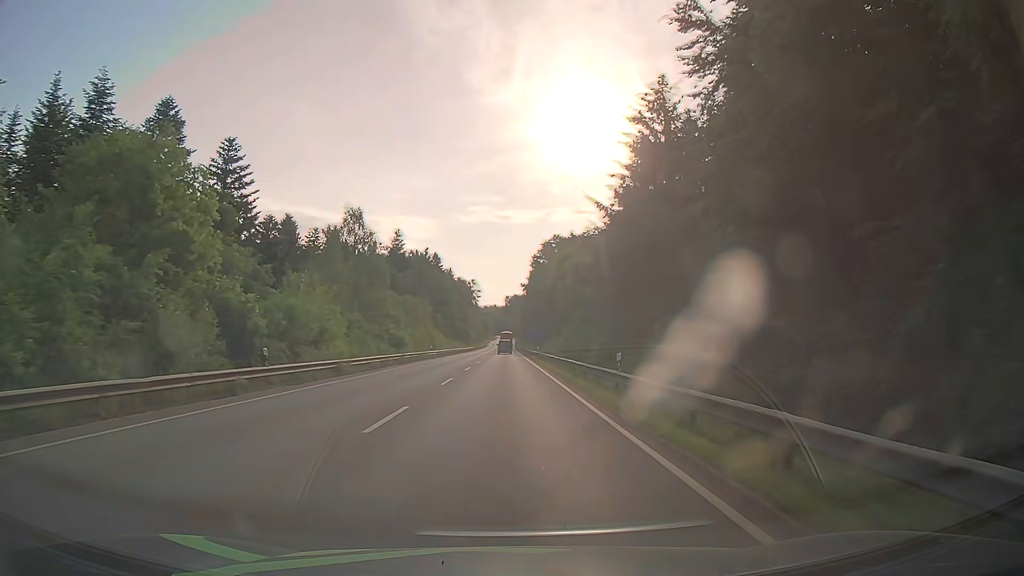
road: secondary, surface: asphalt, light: Day
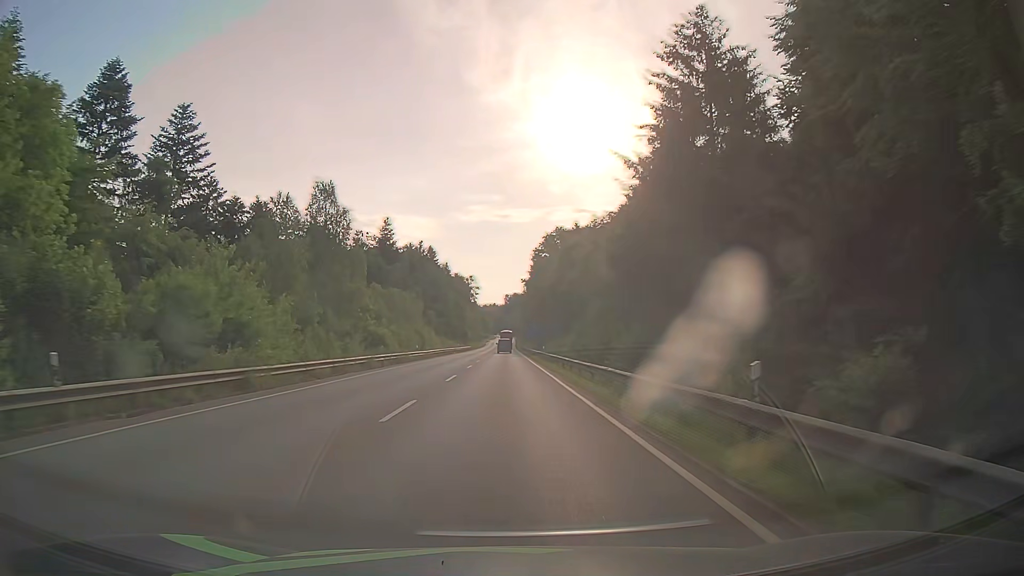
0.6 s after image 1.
(0.0, +10.8) m; 0°
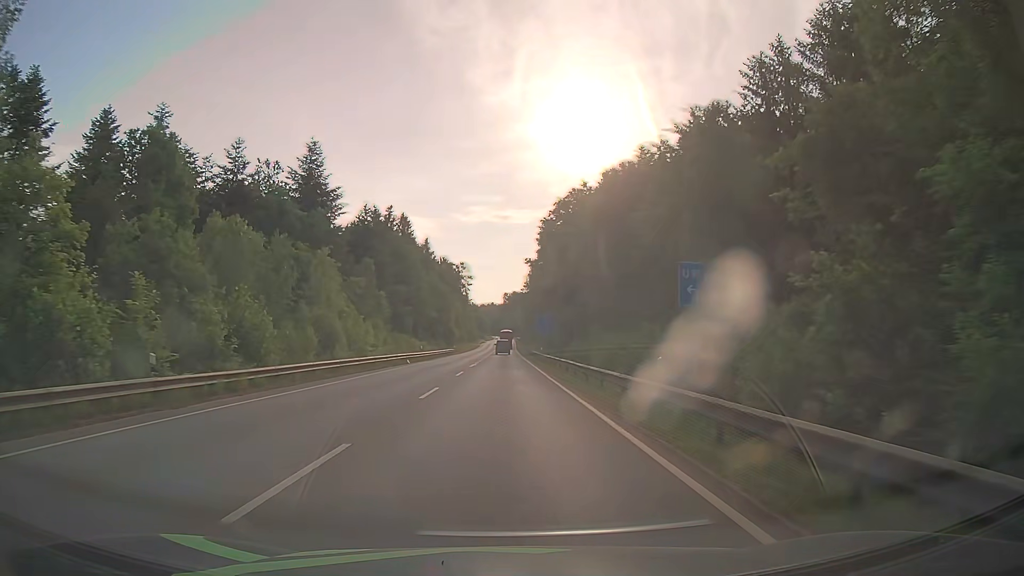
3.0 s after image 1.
(+0.1, +43.2) m; 0°
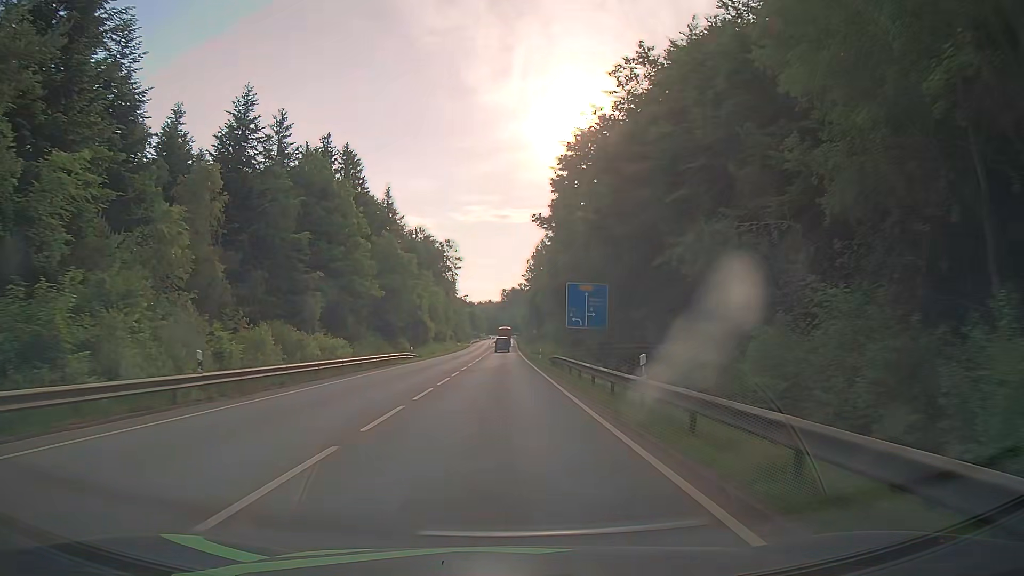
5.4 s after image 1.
(-0.2, +43.2) m; 0°
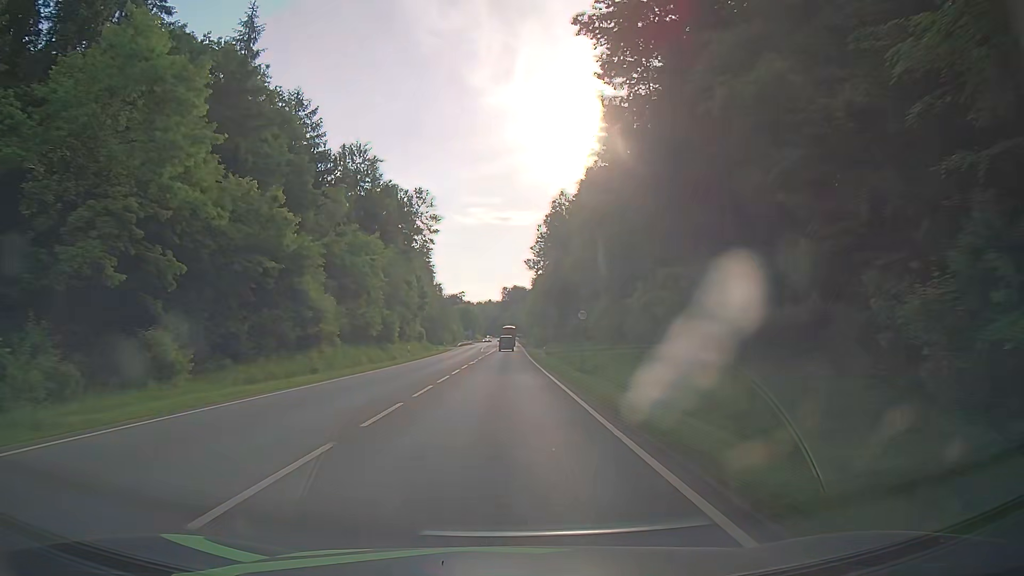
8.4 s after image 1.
(-0.2, +53.8) m; 0°
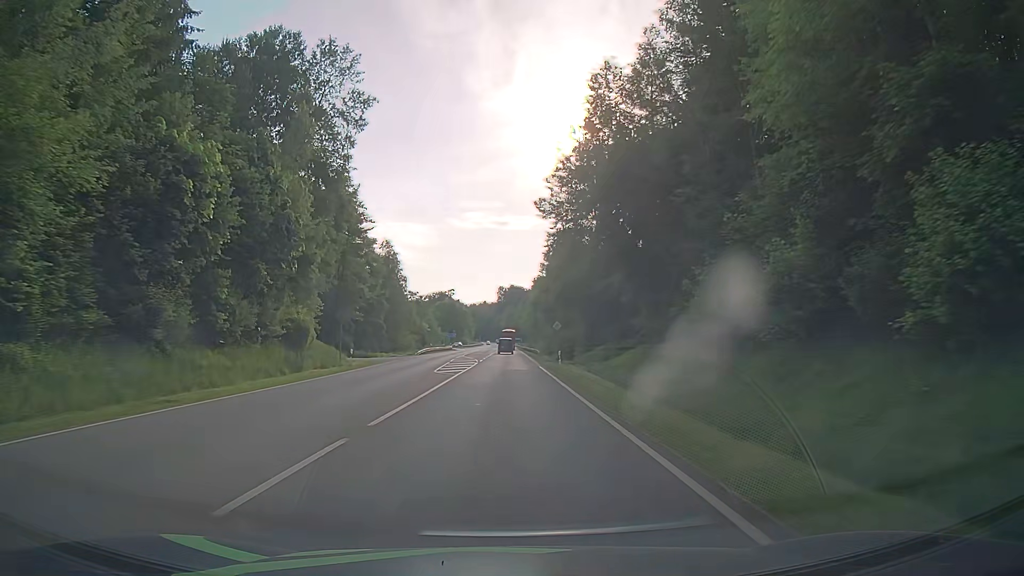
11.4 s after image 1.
(-0.1, +53.6) m; 0°
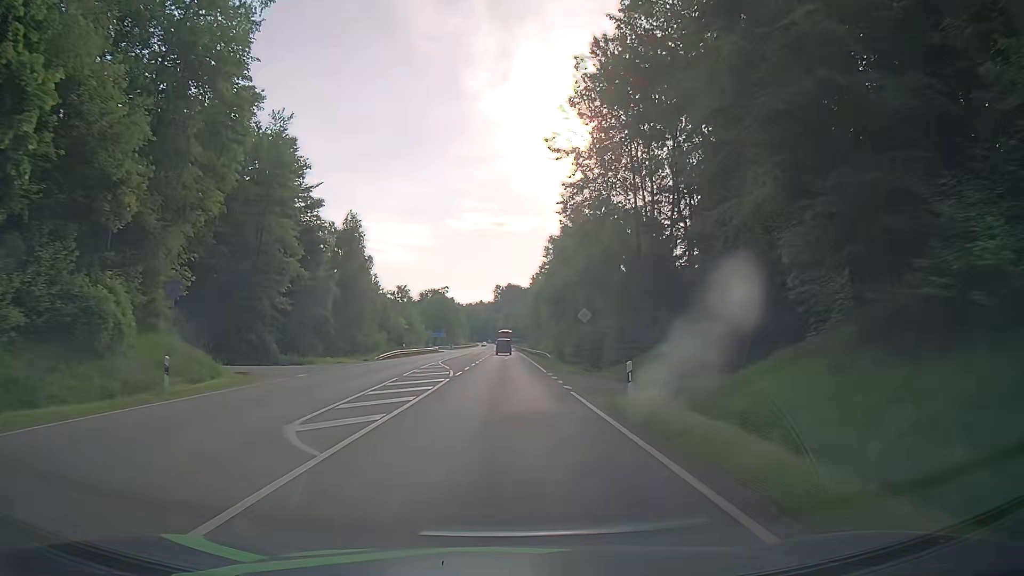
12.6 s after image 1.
(0.0, +21.4) m; 0°
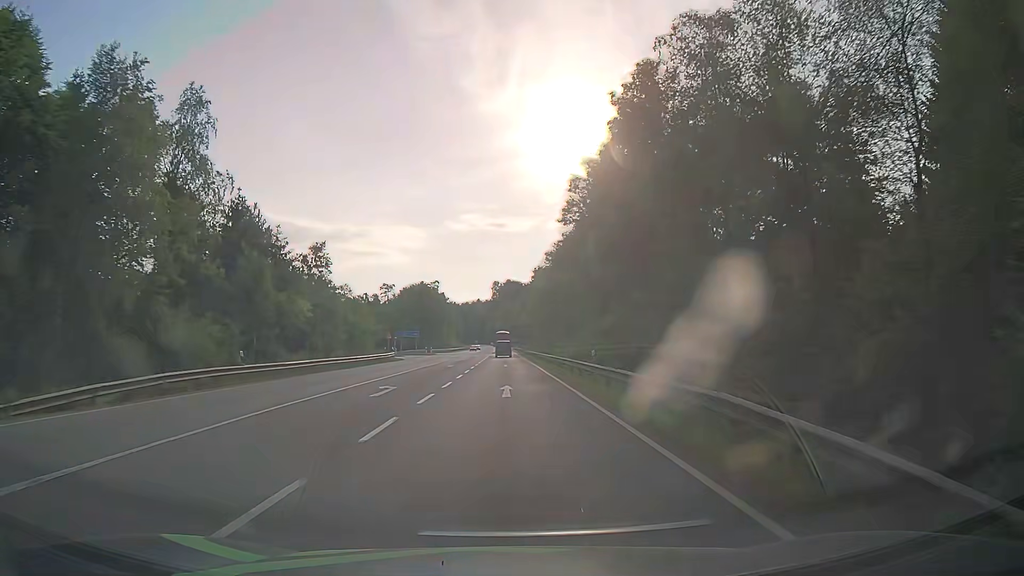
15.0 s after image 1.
(-0.1, +42.9) m; 0°
(0, +10) (0, +20) (0, +30) (0, +40) (0, +50) (0, +60) (0, +70) (0, +80) (-1, +90) (-1, +100) m
